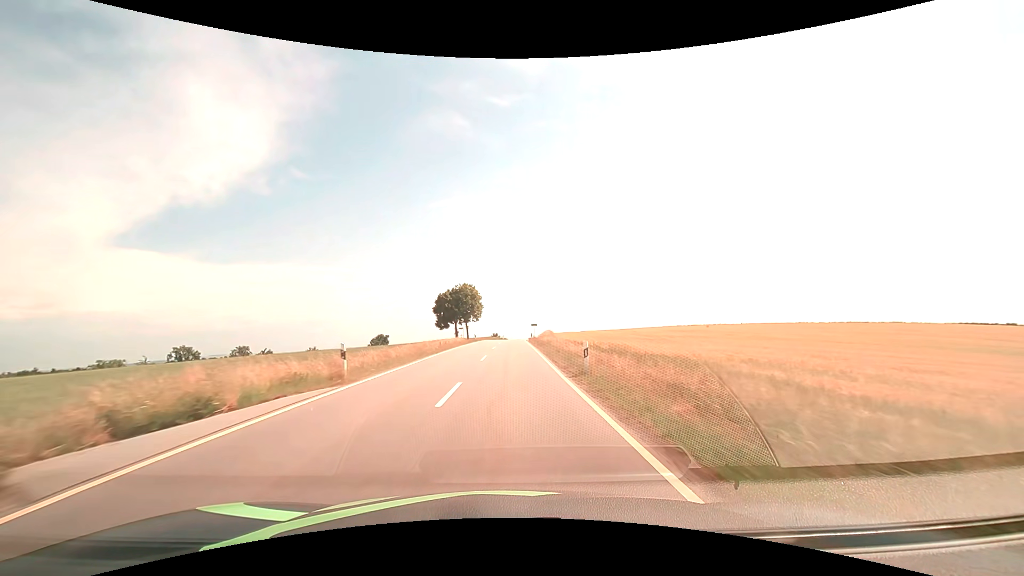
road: tertiary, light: Day
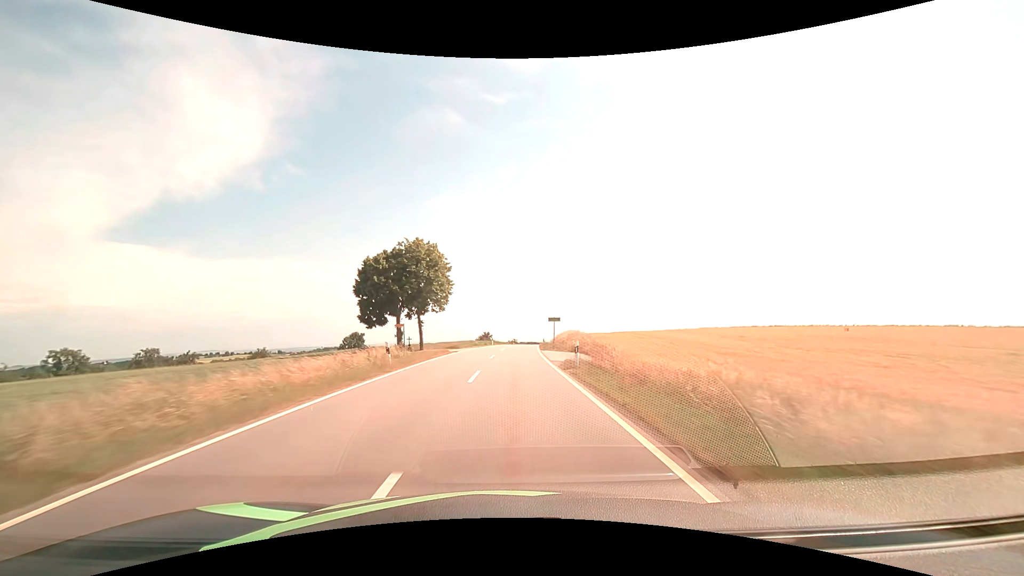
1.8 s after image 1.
(+0.2, +44.6) m; +1°
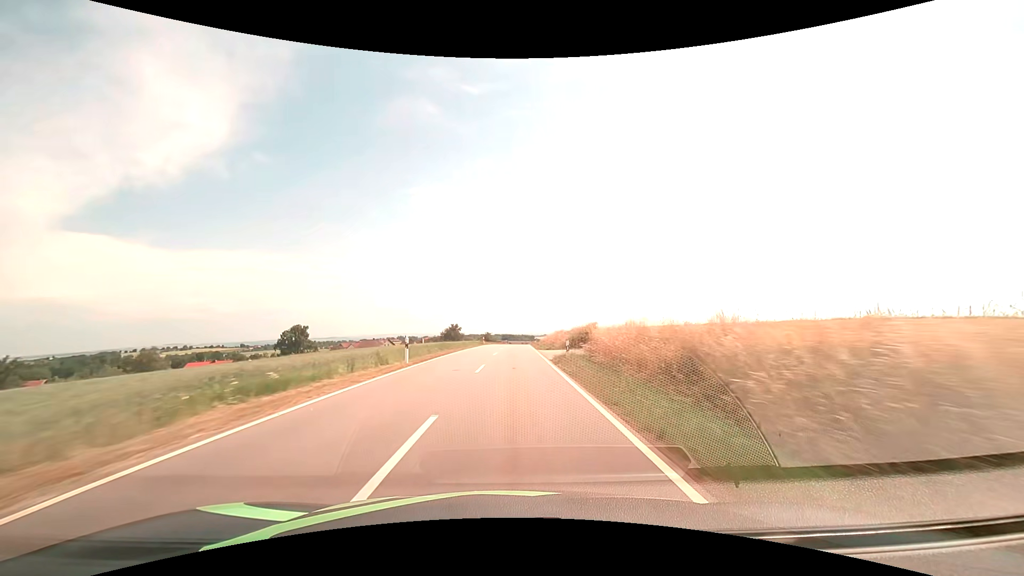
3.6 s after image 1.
(+1.1, +45.6) m; +3°
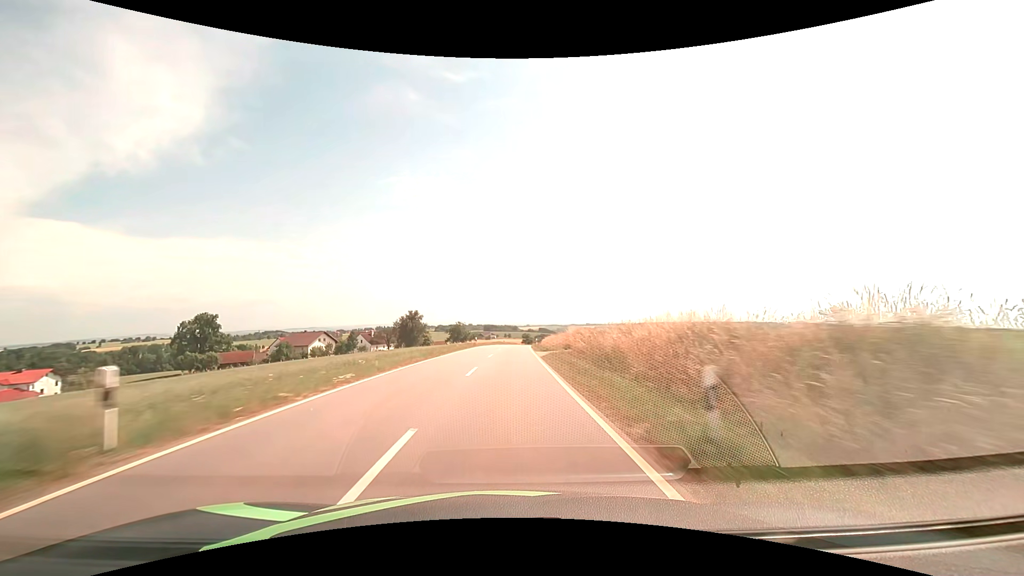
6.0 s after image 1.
(+1.4, +61.9) m; +2°
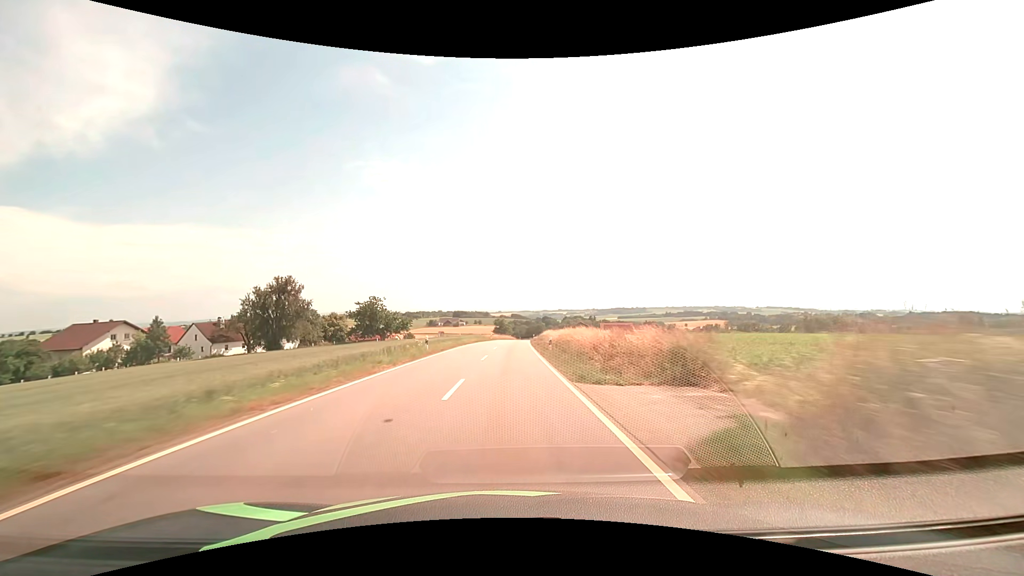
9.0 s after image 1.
(+2.1, +78.3) m; +3°
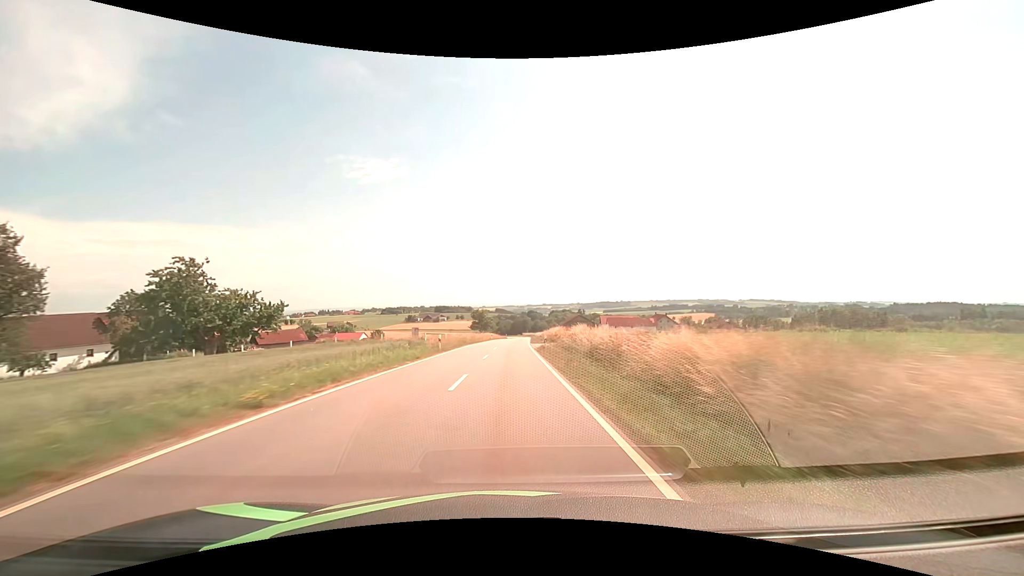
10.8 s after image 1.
(+0.7, +47.1) m; +2°
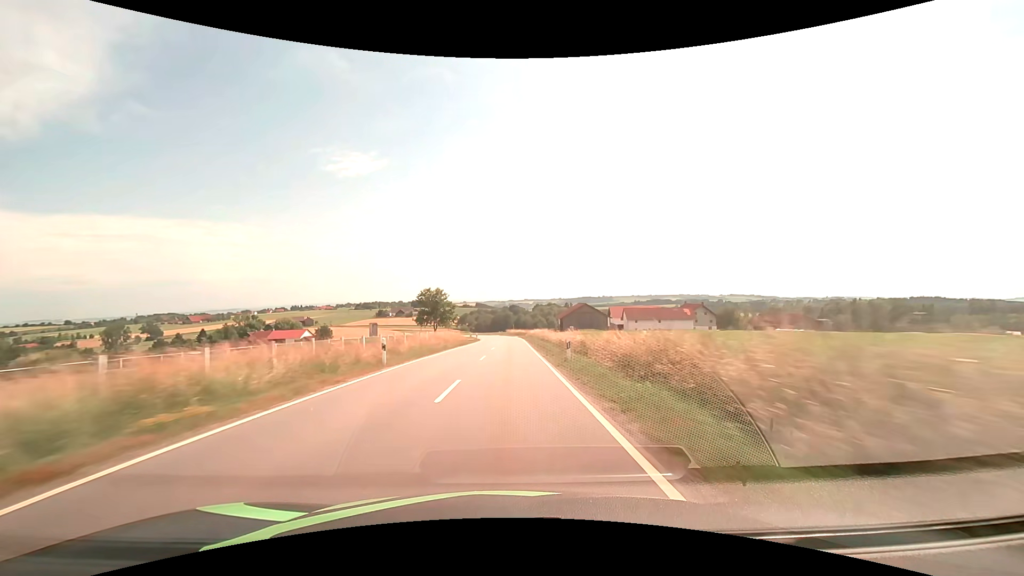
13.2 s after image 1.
(+1.3, +62.4) m; +2°
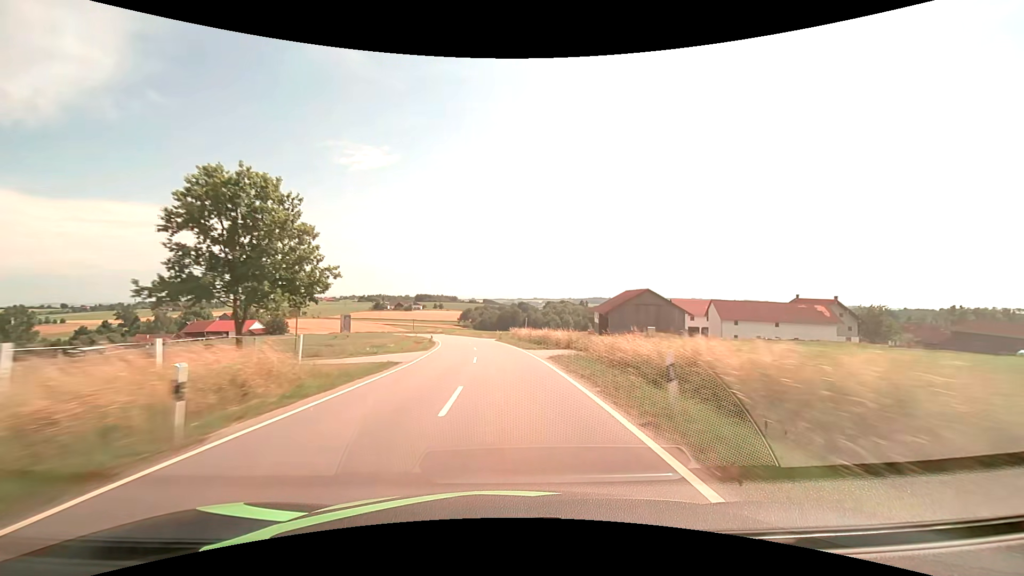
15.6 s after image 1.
(+0.3, +62.0) m; -1°
(0, +10) (0, +20) (-1, +30) (-2, +40) (-3, +50) (-4, +60) (-6, +70) (-8, +79) (-10, +89) (-13, +99) m
